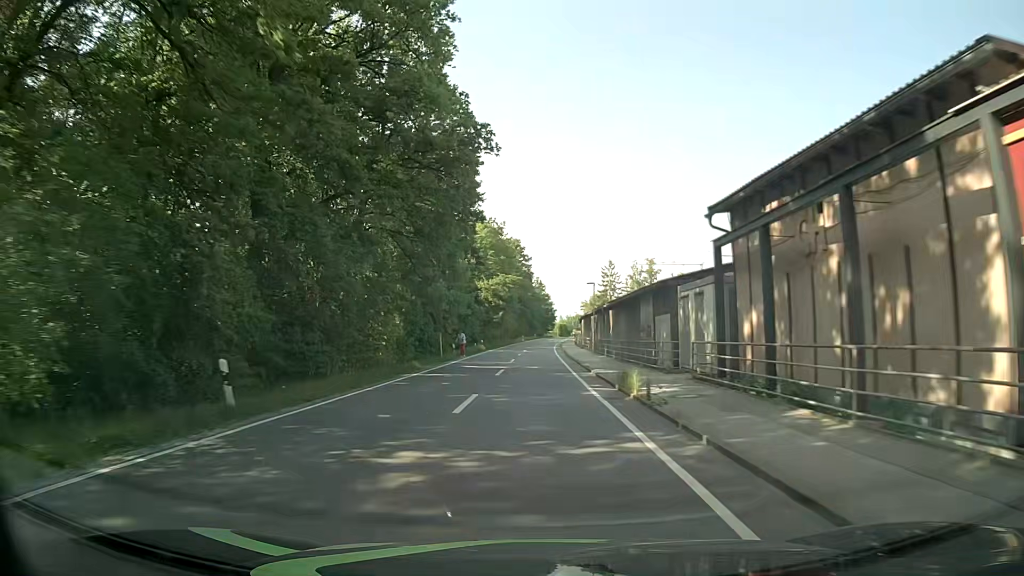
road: tertiary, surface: asphalt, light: Day
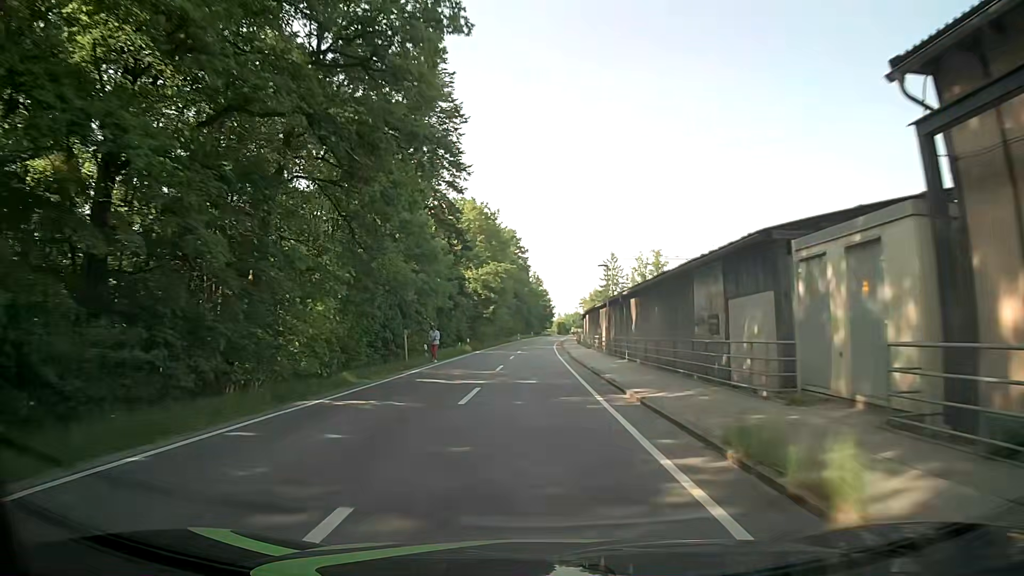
(+0.1, +10.8) m; 0°
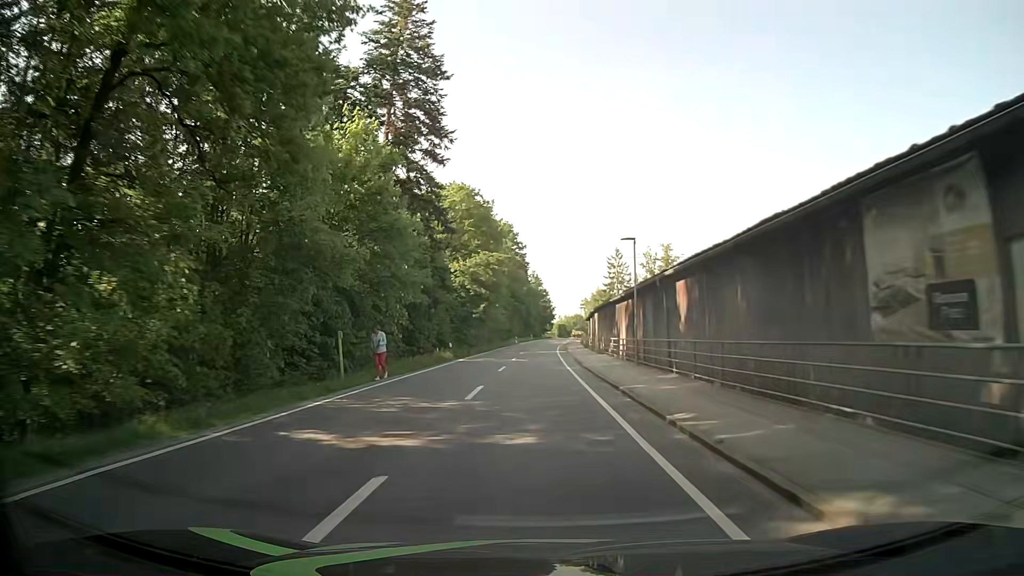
(+0.1, +10.8) m; 0°
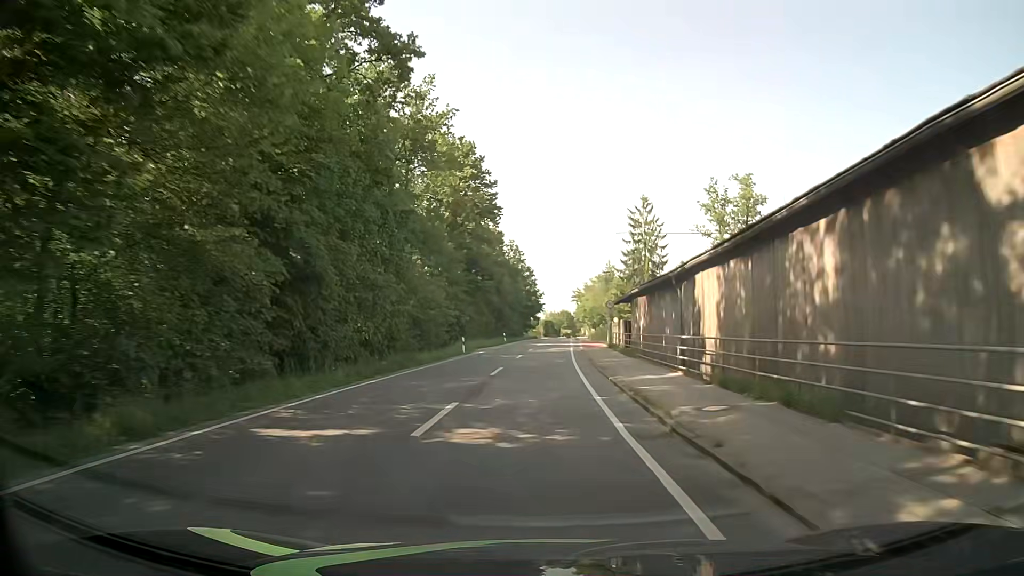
(+0.4, +53.7) m; +2°
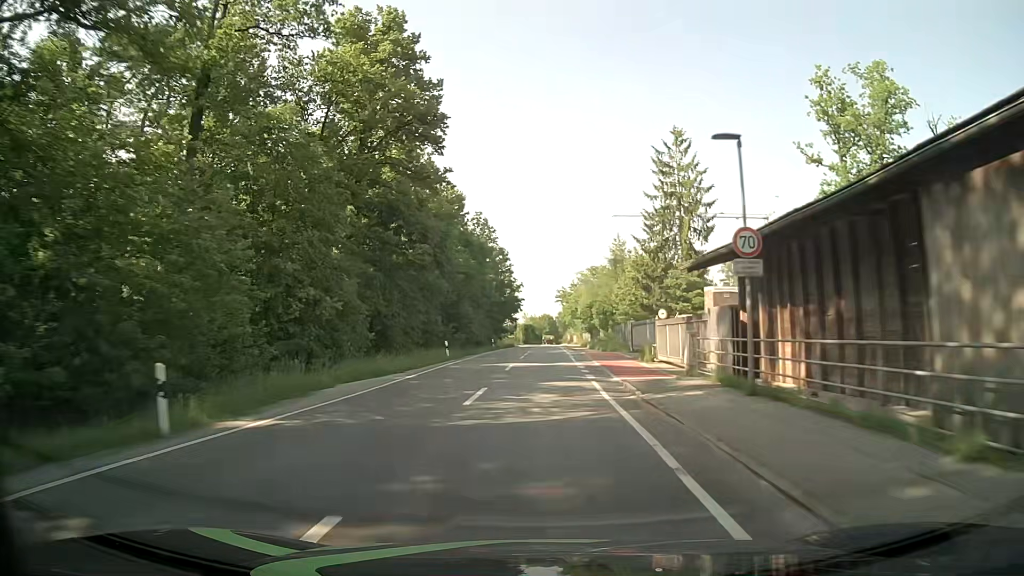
(+0.3, +32.1) m; +1°
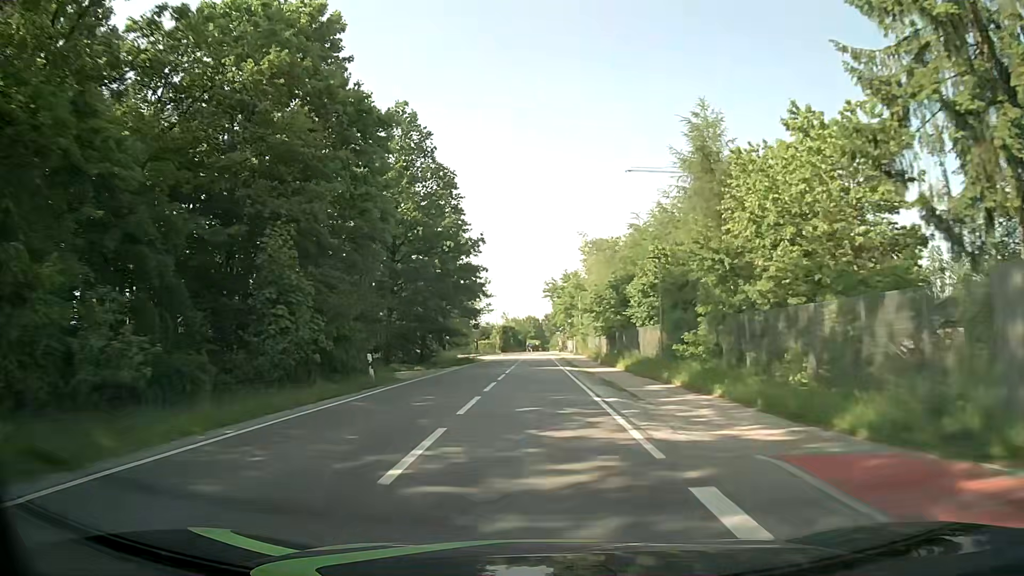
(+0.7, +42.9) m; +1°
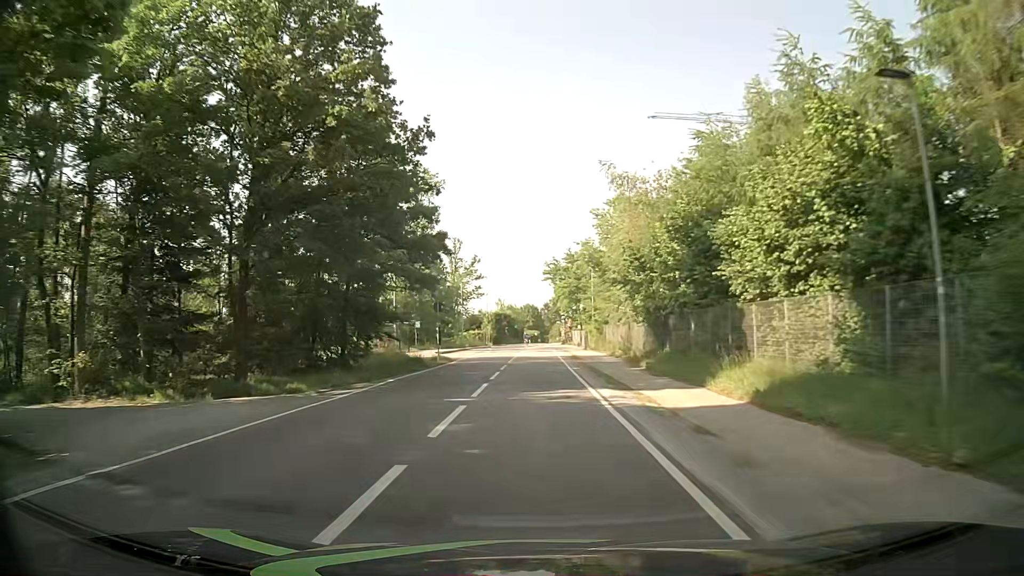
(+0.1, +21.3) m; 0°
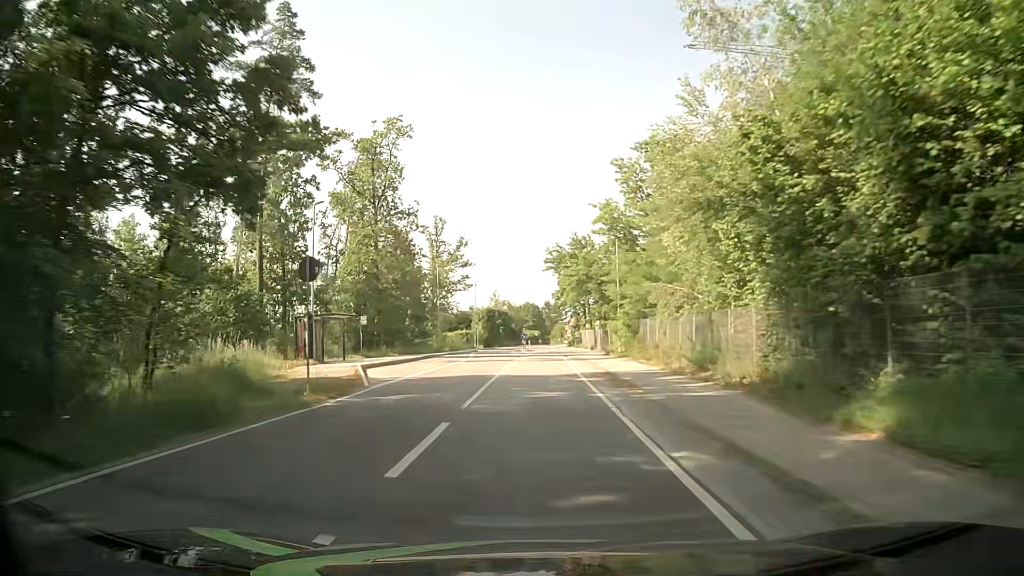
(+0.1, +20.5) m; 0°
(0, +10) (0, +20) (0, +30) (0, +40) (+1, +50) (+1, +60) (+1, +70) (+1, +80) (+1, +90) (0, +100) m
